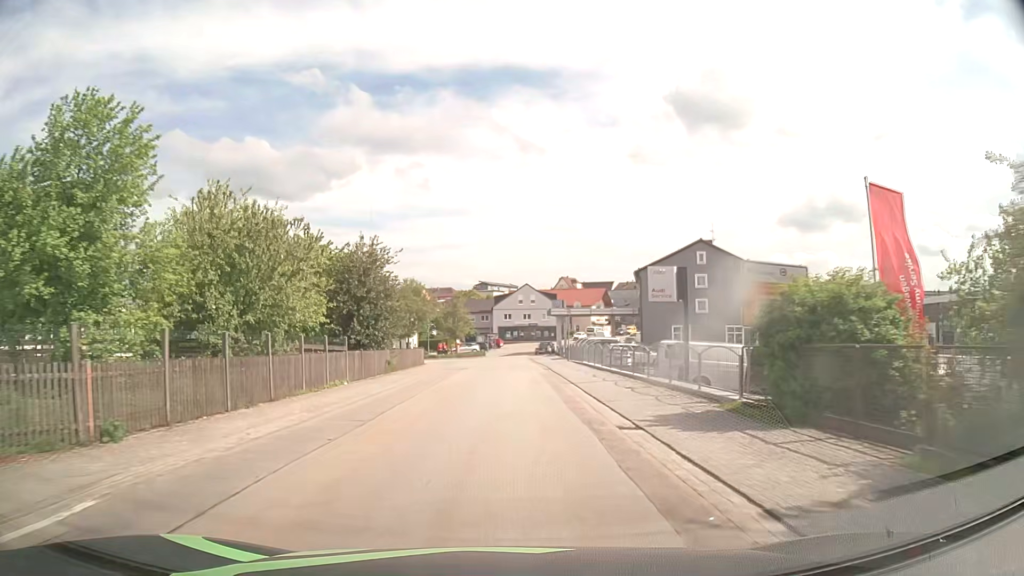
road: tertiary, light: Day
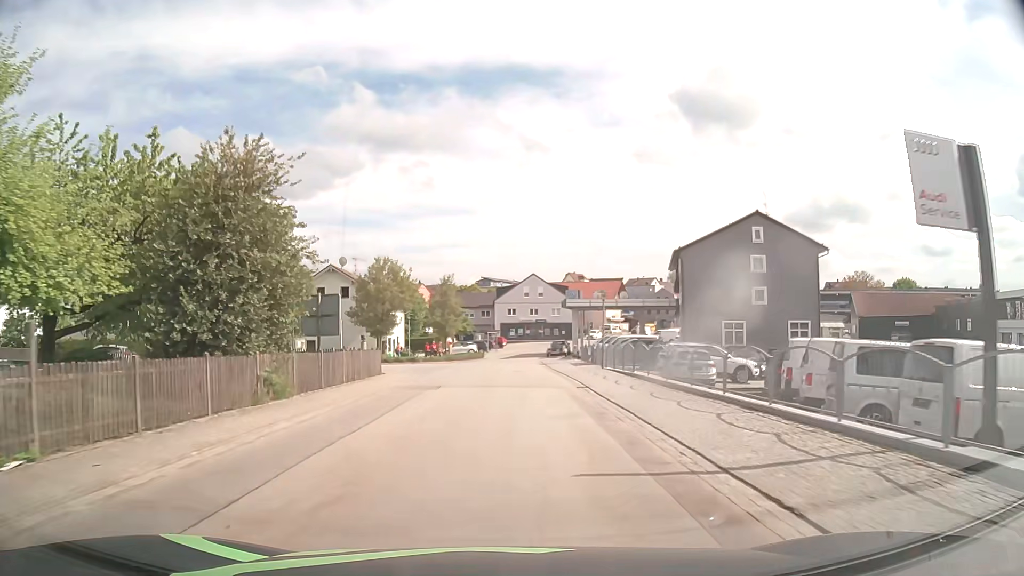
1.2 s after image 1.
(-0.1, +16.1) m; -1°
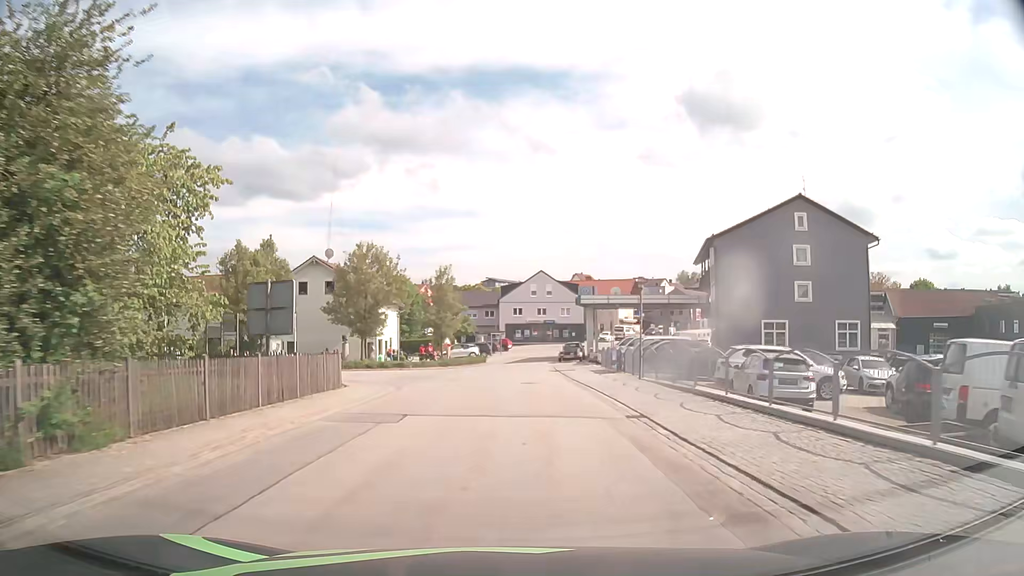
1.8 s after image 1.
(0.0, +8.0) m; 0°
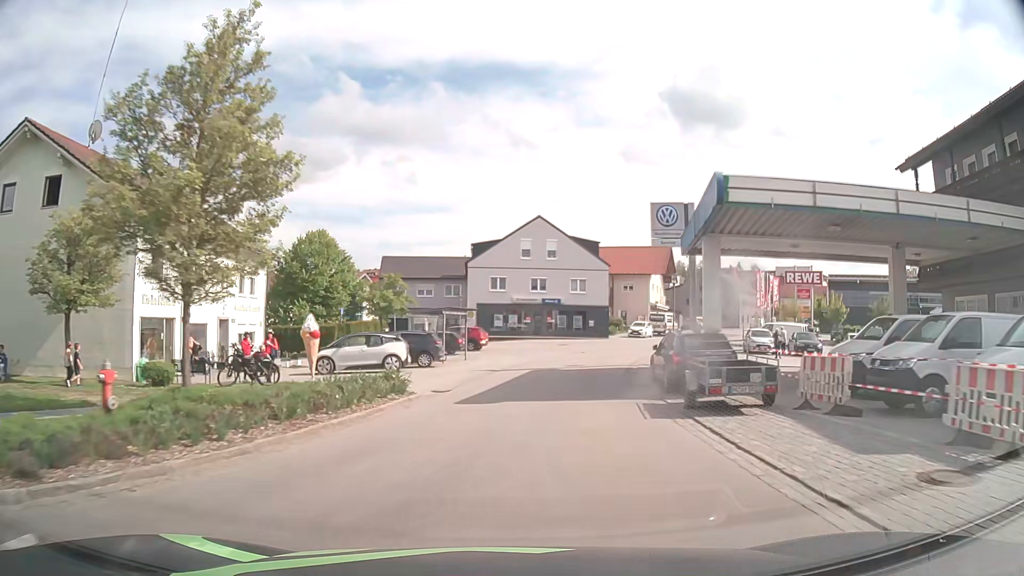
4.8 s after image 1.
(-0.1, +38.9) m; +2°
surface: asphalt
(0, +10) (+2, +20) (+4, +30) (+7, +39) (+11, +48) (+15, +57) (+20, +66) (+25, +75) (+30, +84) (+35, +92) m
